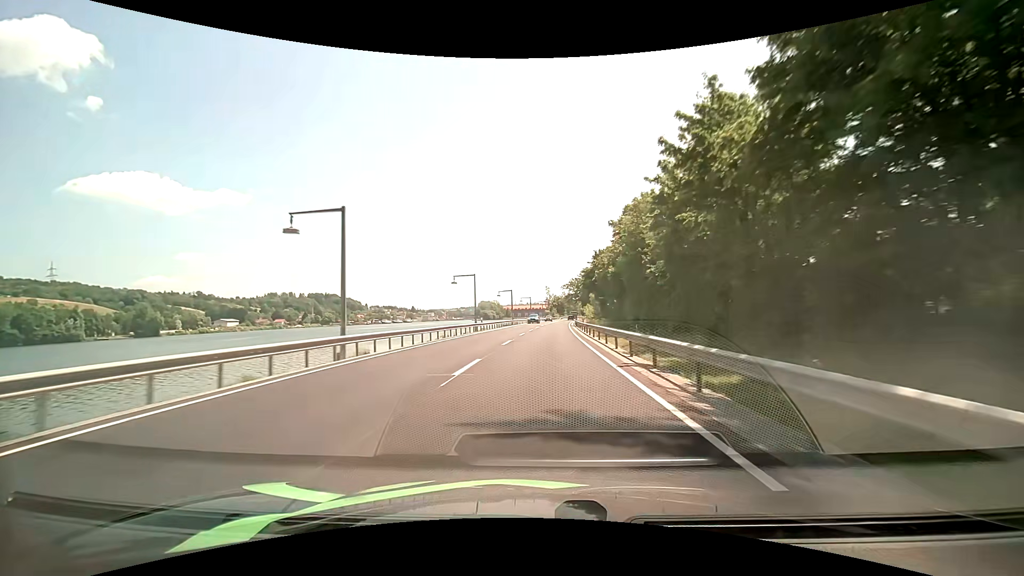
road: primary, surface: asphalt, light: Day
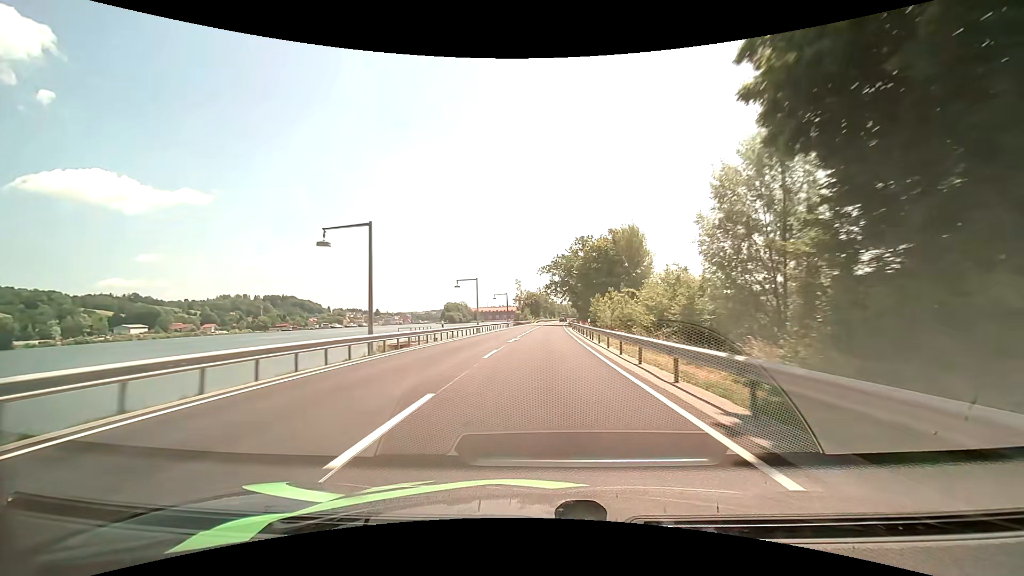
(+1.7, +66.8) m; +3°
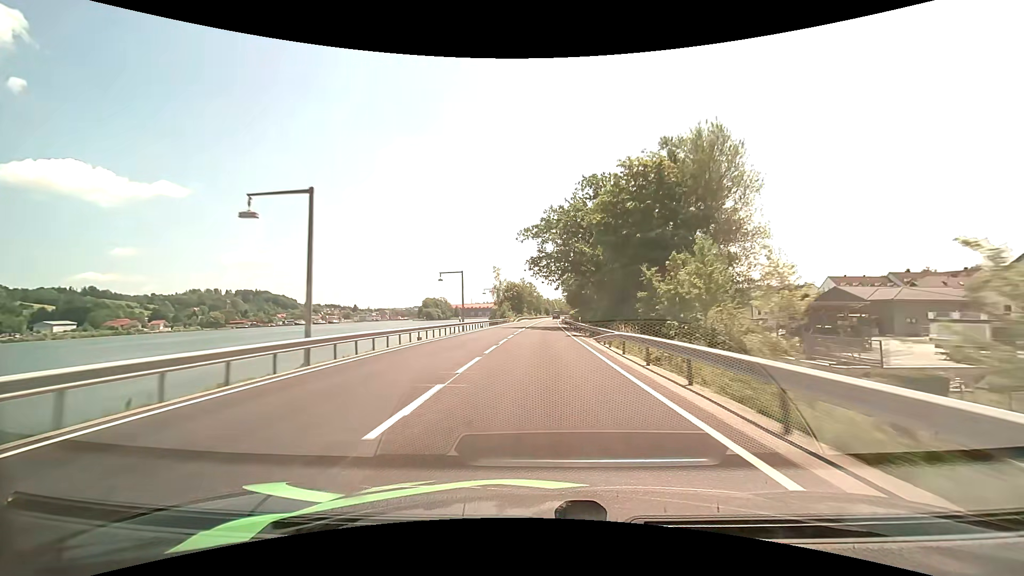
(+0.5, +41.0) m; +2°
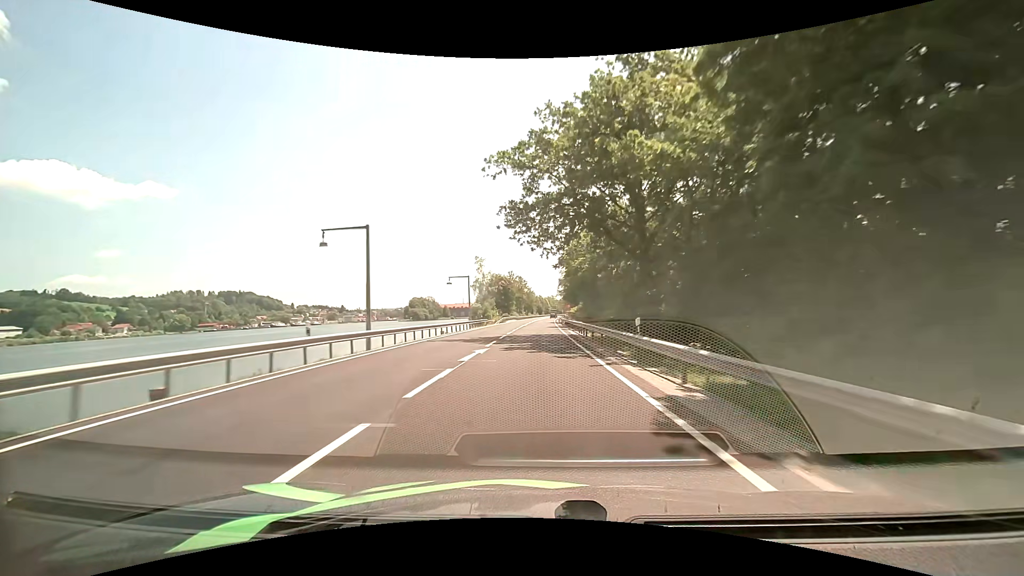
(+0.3, +27.4) m; +1°
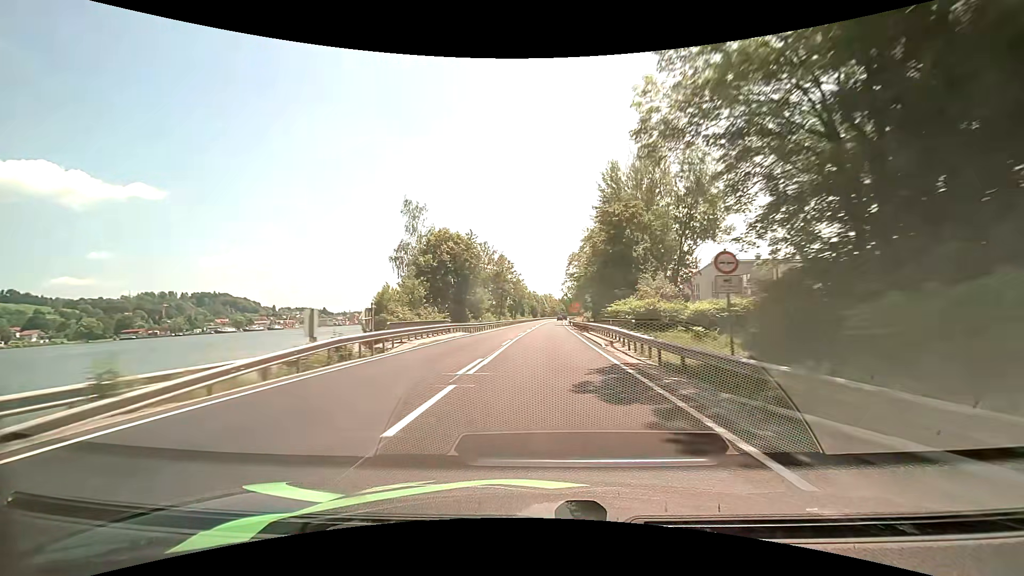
(0.0, +70.2) m; +1°
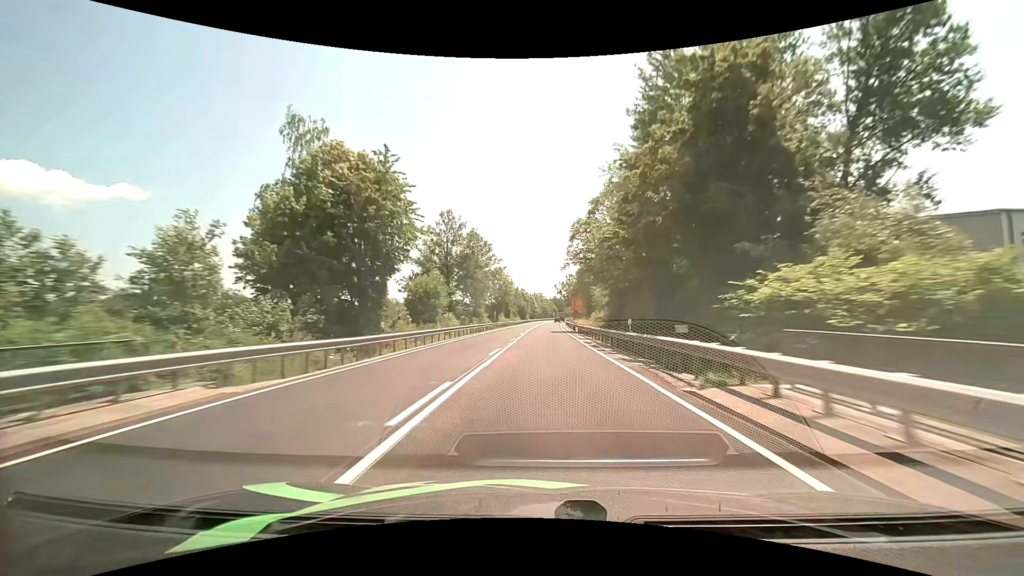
(+0.2, +29.5) m; +1°
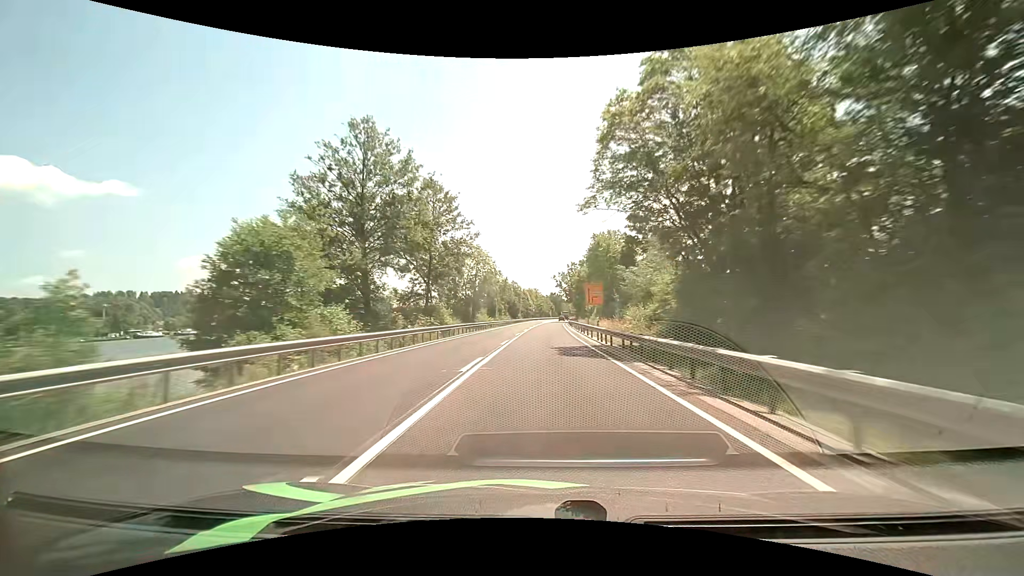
(+0.2, +30.2) m; +1°
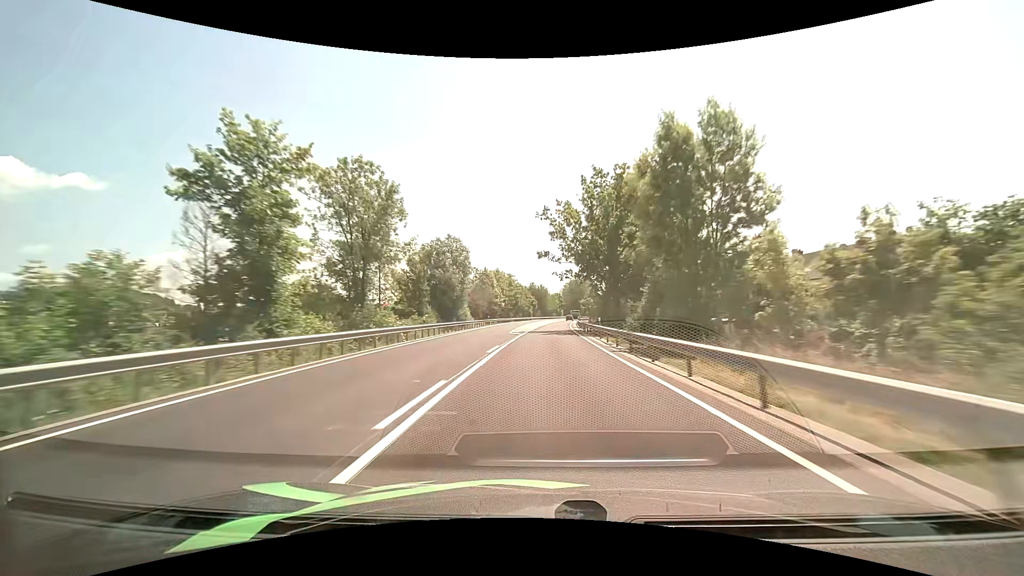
(+0.8, +78.2) m; +2°
(0, +10) (0, +20) (0, +30) (0, +40) (+1, +50) (+1, +60) (+1, +70) (+2, +80) (+2, +90) (+3, +100) m
